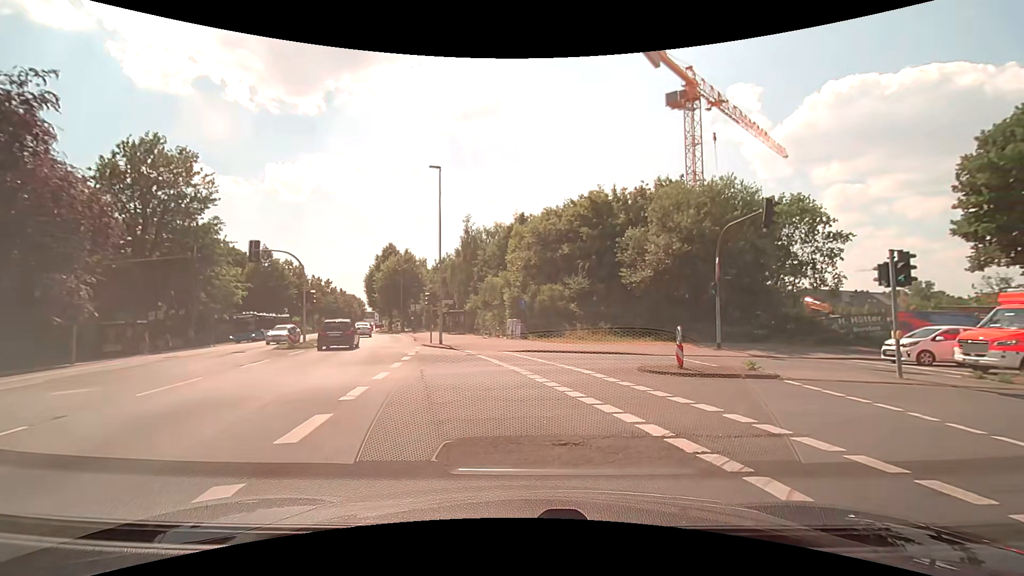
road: secondary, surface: asphalt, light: Day
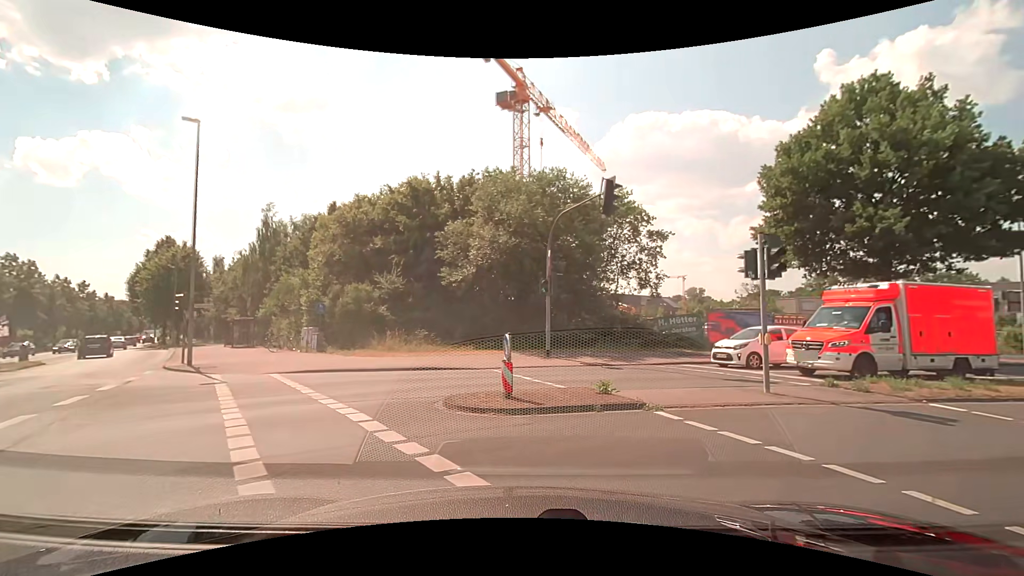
(+0.7, +5.0) m; +19°
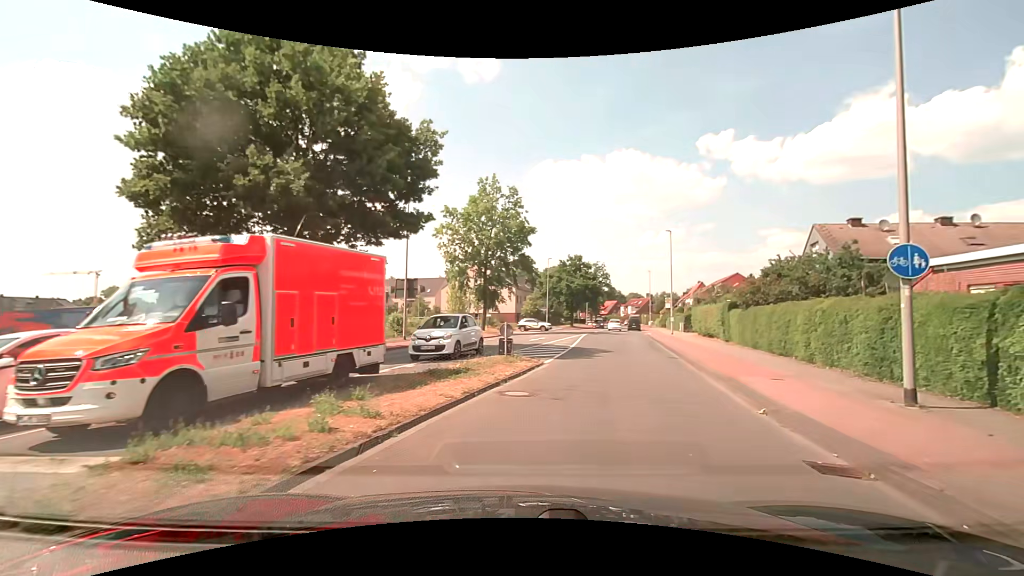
(+4.5, +8.1) m; +56°
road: tertiary
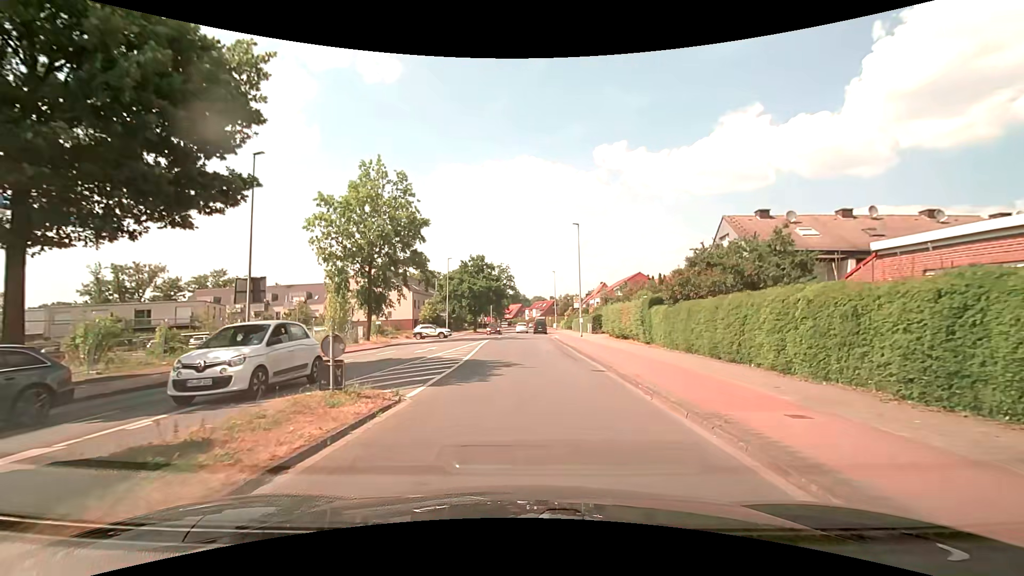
(+0.9, +6.3) m; +13°
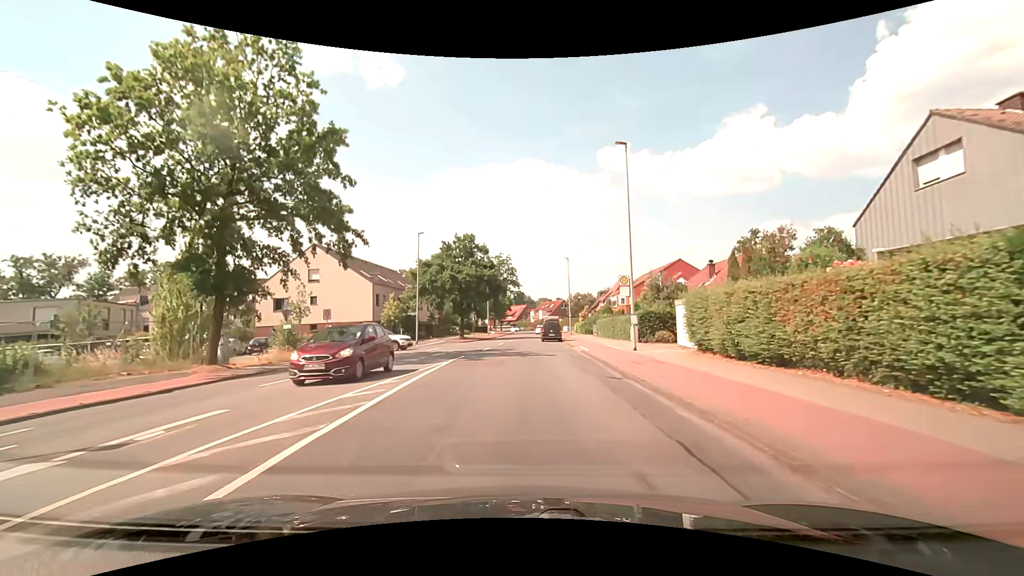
(0.0, +21.0) m; -1°
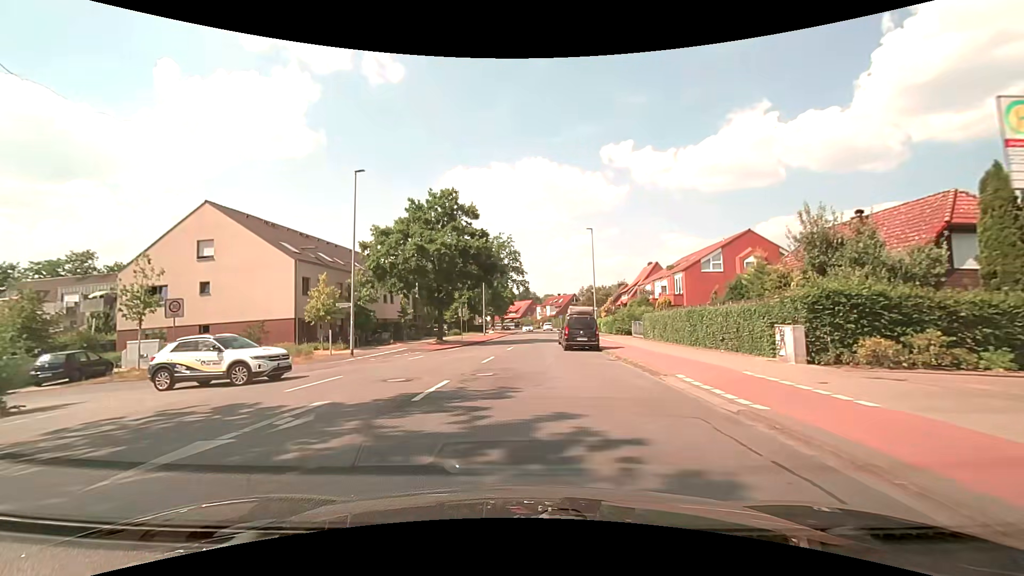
(-0.1, +19.1) m; 0°
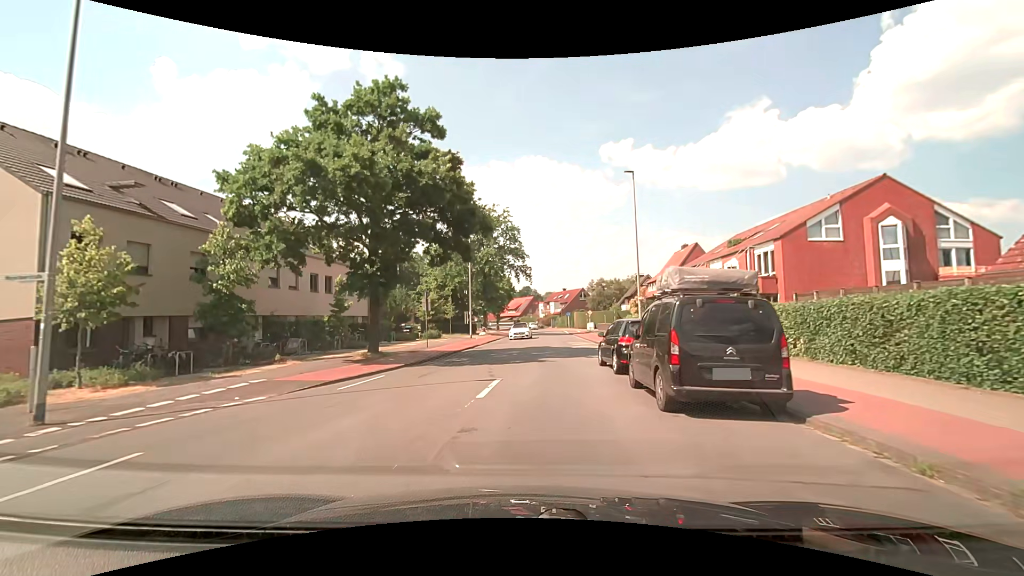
(-0.1, +17.8) m; -2°
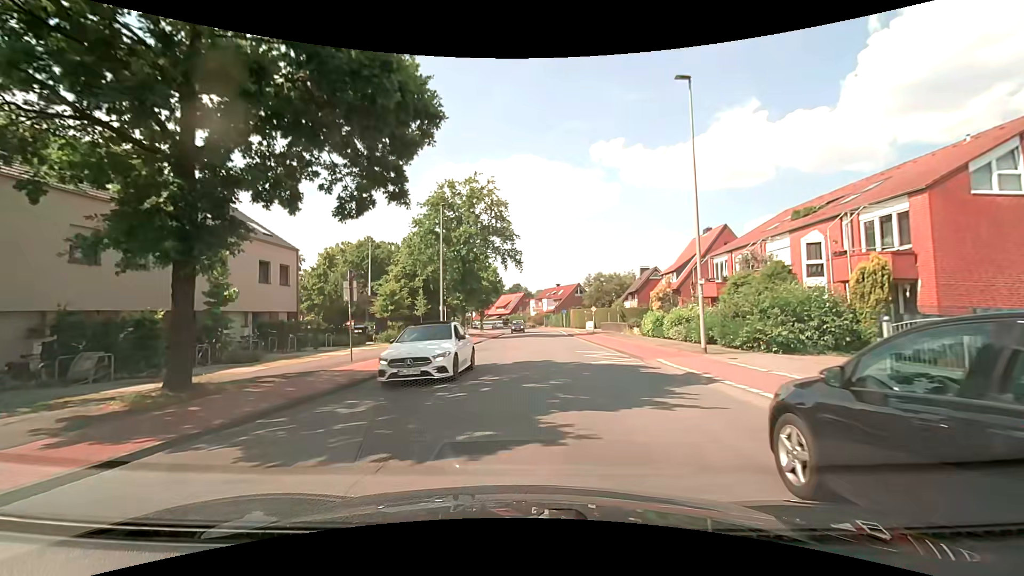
(+0.4, +11.8) m; +3°
(0, +10) (+1, +20) (+2, +30) (+2, +40) (+3, +50) (+3, +60) (+2, +70) (+2, +80) (0, +90) (-2, +100) m
